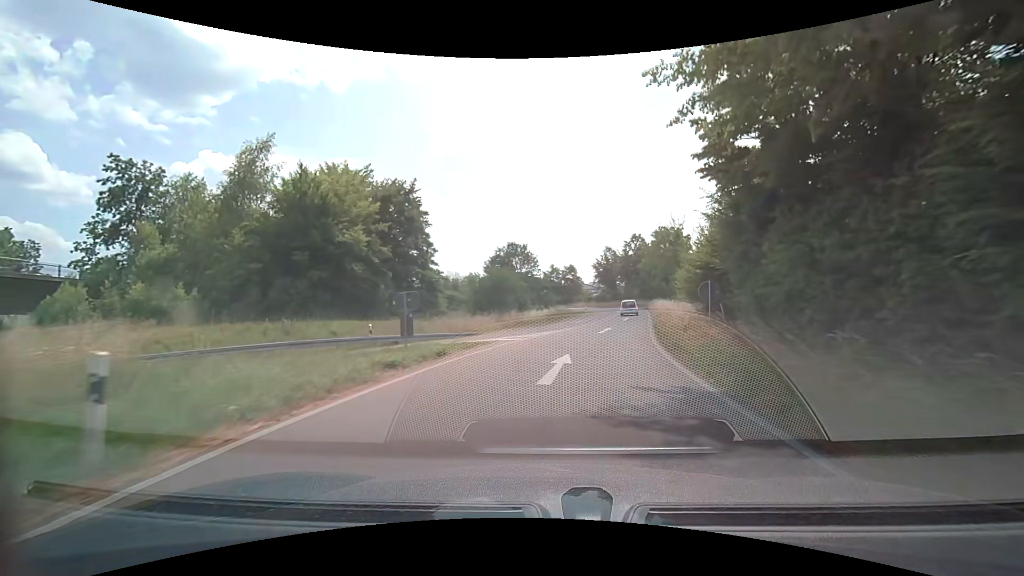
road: trunk_link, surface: asphalt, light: Day
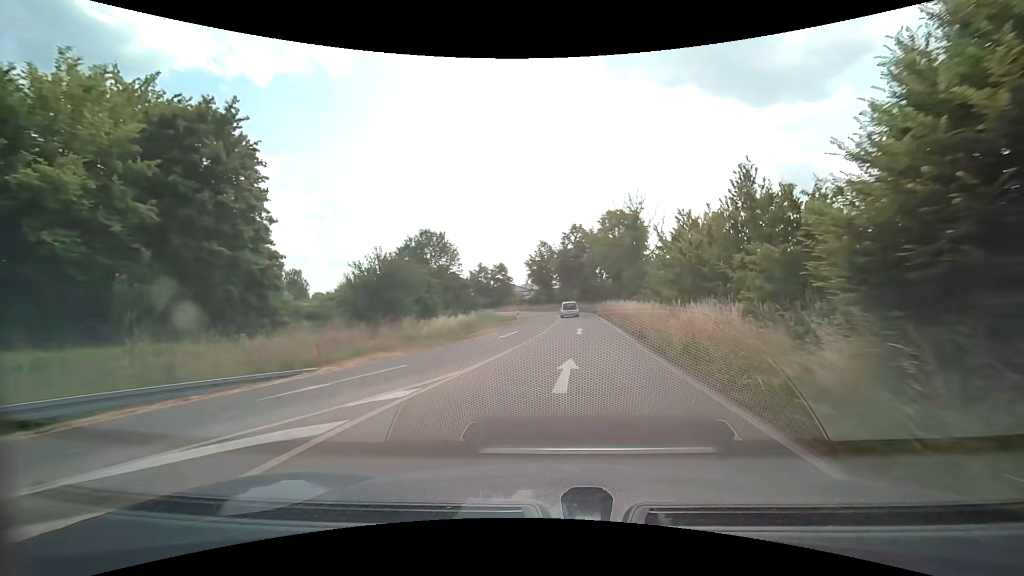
(+1.0, +15.7) m; +7°
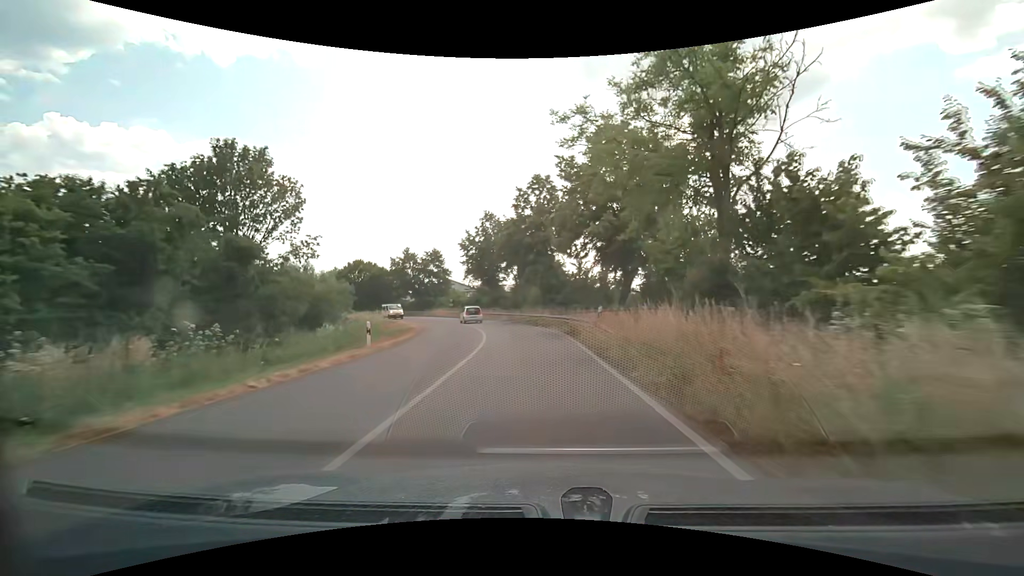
(+2.3, +31.5) m; +5°
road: primary_link
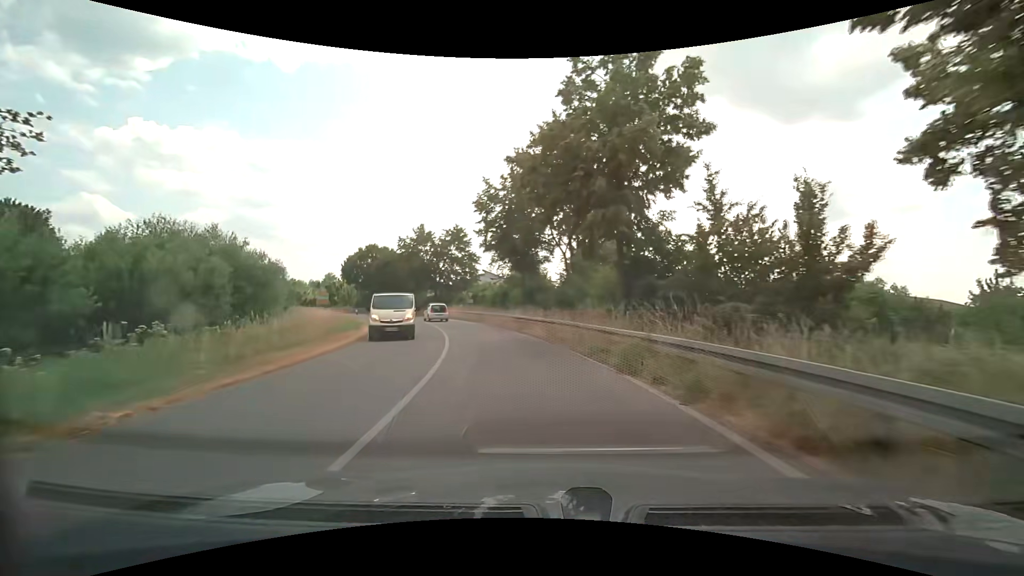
(-0.9, +23.1) m; -5°
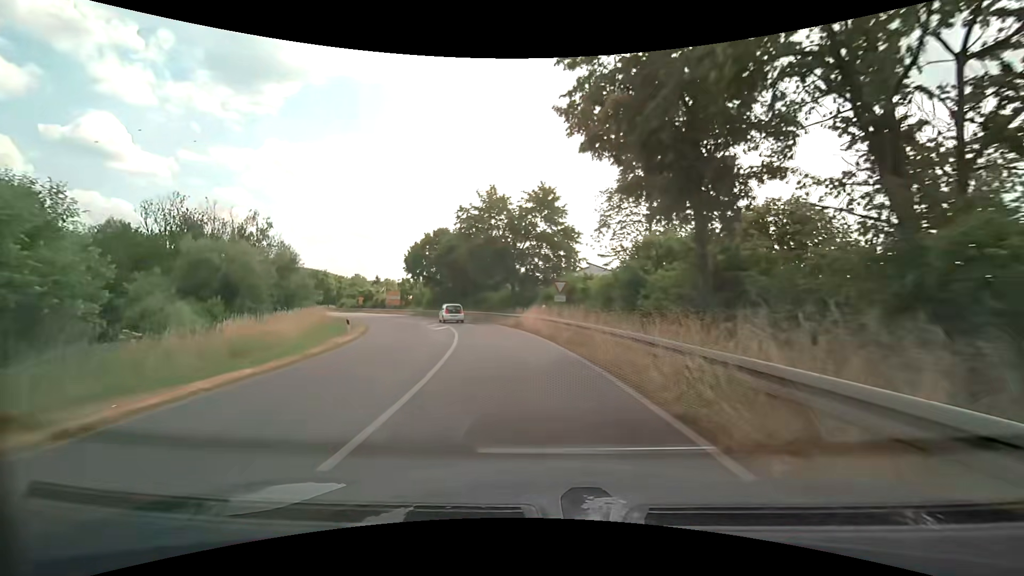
(-2.3, +22.2) m; -12°
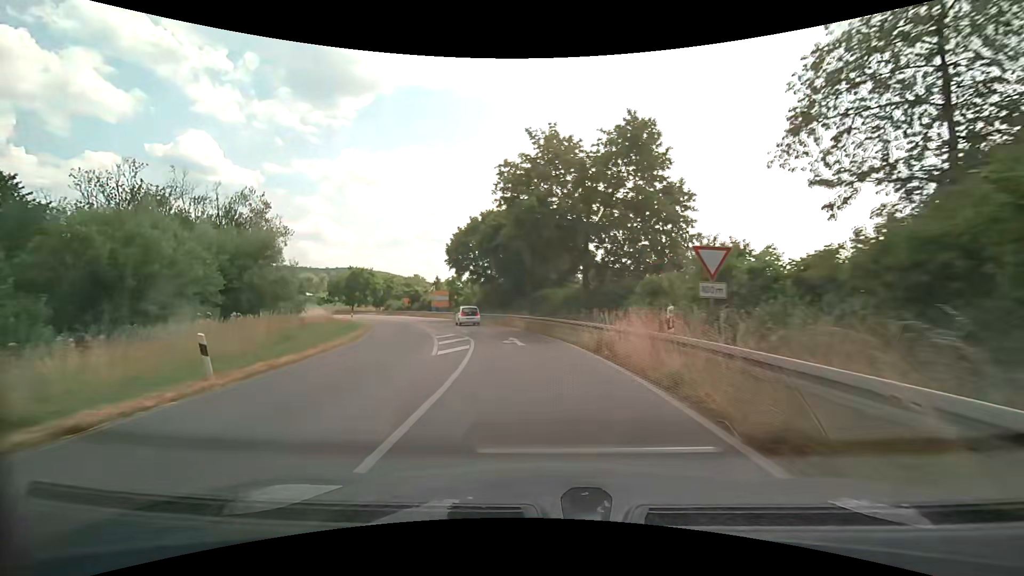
(-1.1, +14.5) m; -8°
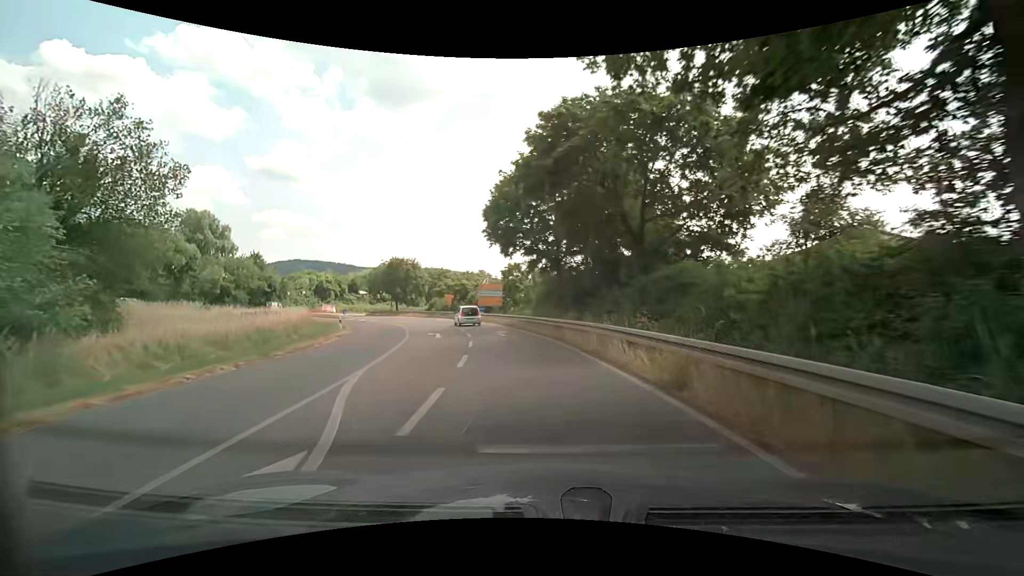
(-1.4, +21.2) m; -9°
(0, +10) (-1, +20) (-3, +30) (-5, +39) (-9, +49) (-13, +58) (-19, +66) (-26, +74) (-31, +82) (-31, +92) m
